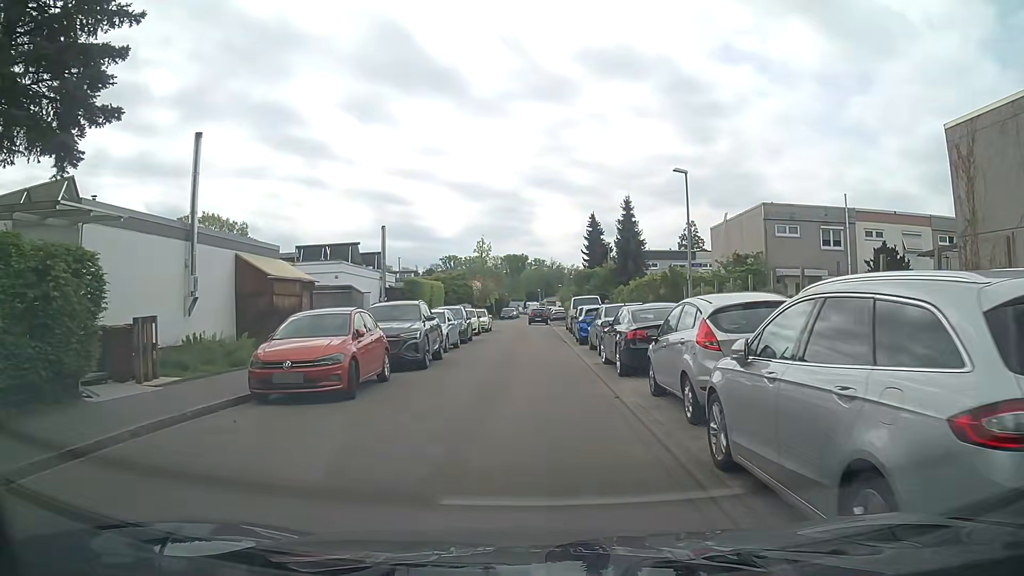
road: residential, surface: asphalt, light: Day
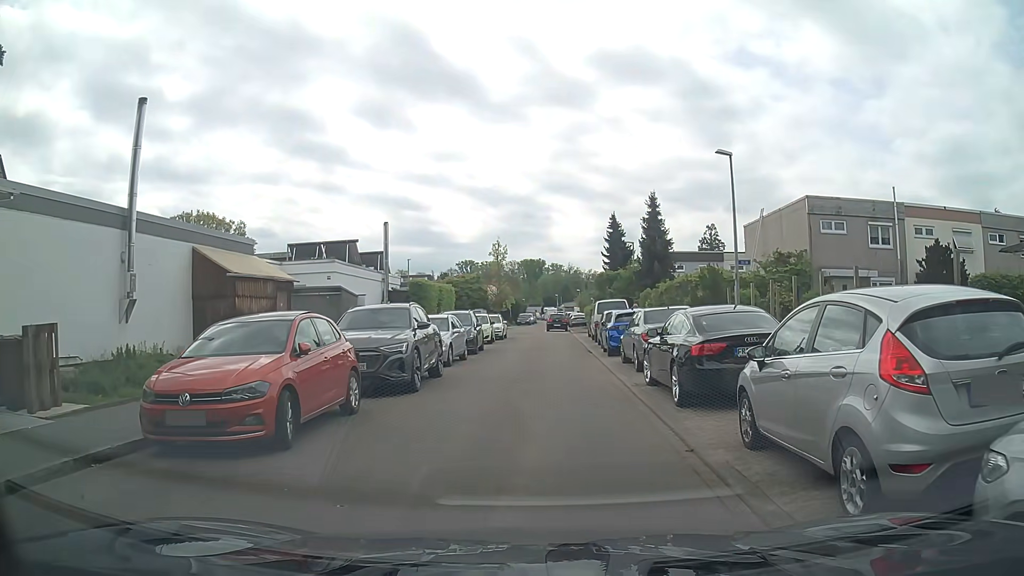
(-0.1, +3.6) m; -2°
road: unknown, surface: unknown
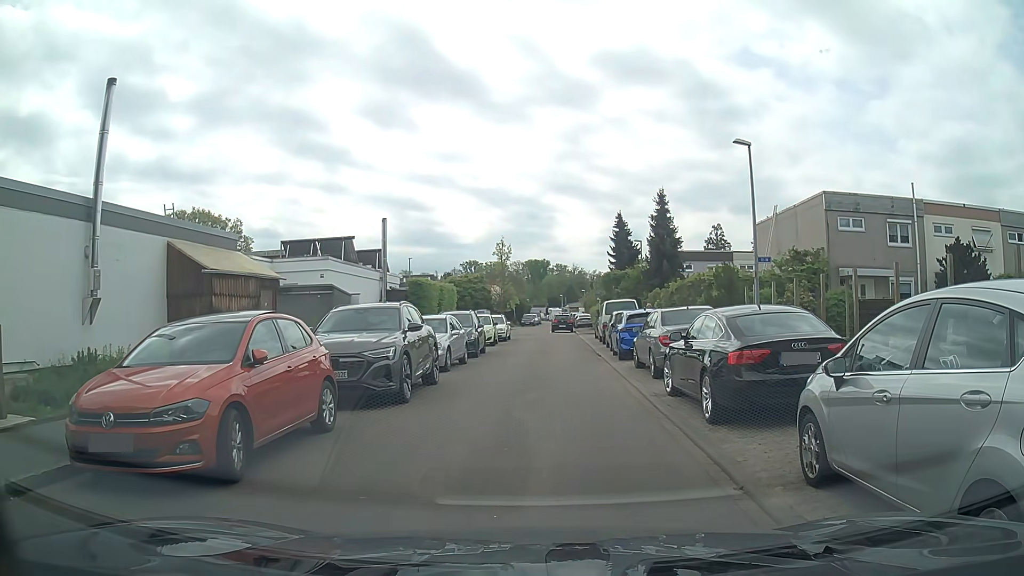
(0.0, +1.3) m; -1°
